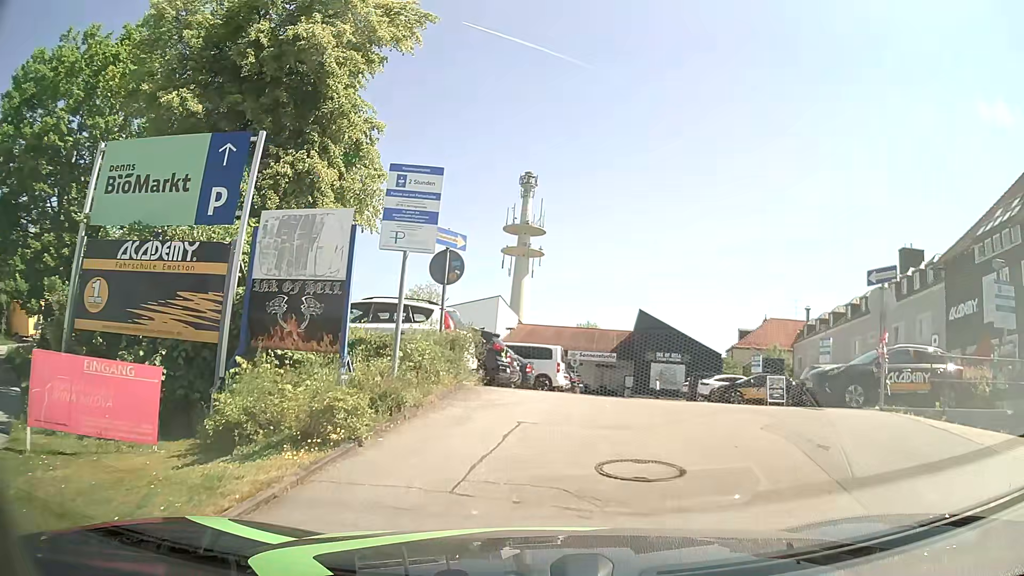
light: Day
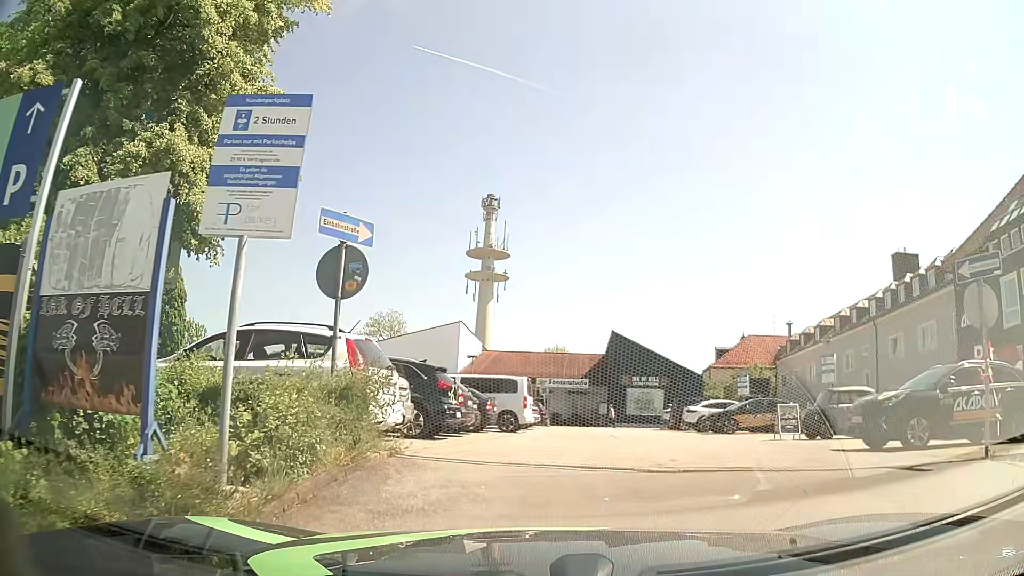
(+0.1, +4.1) m; +3°
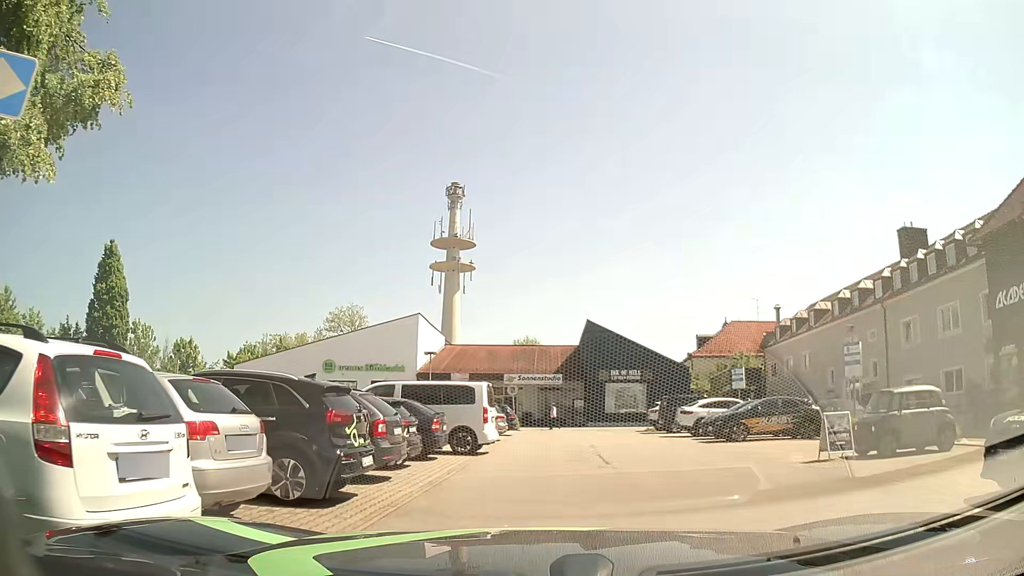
(+0.1, +5.2) m; +4°
